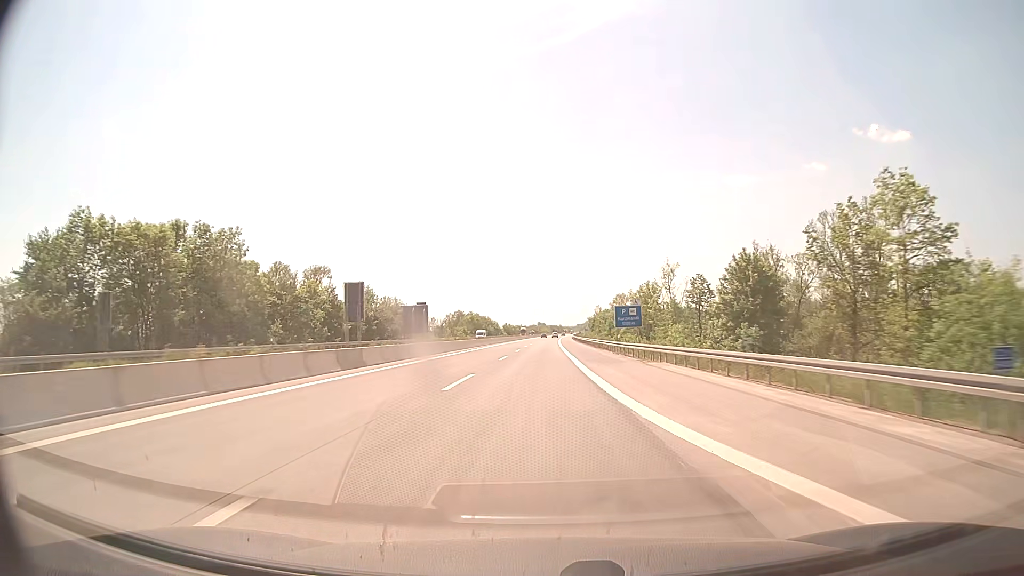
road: motorway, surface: concrete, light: Day
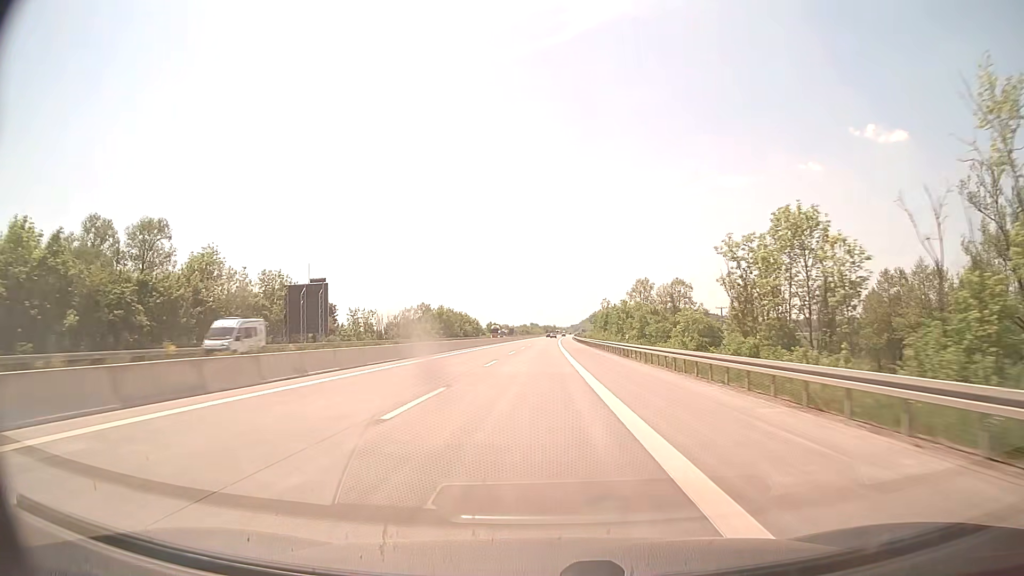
(+0.3, +59.4) m; +1°
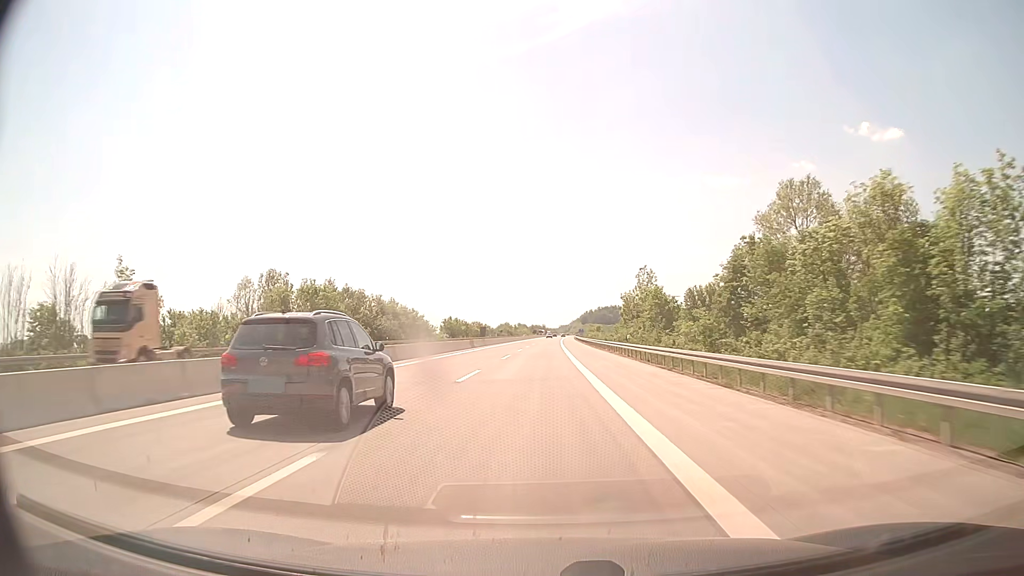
(+0.8, +99.0) m; +1°
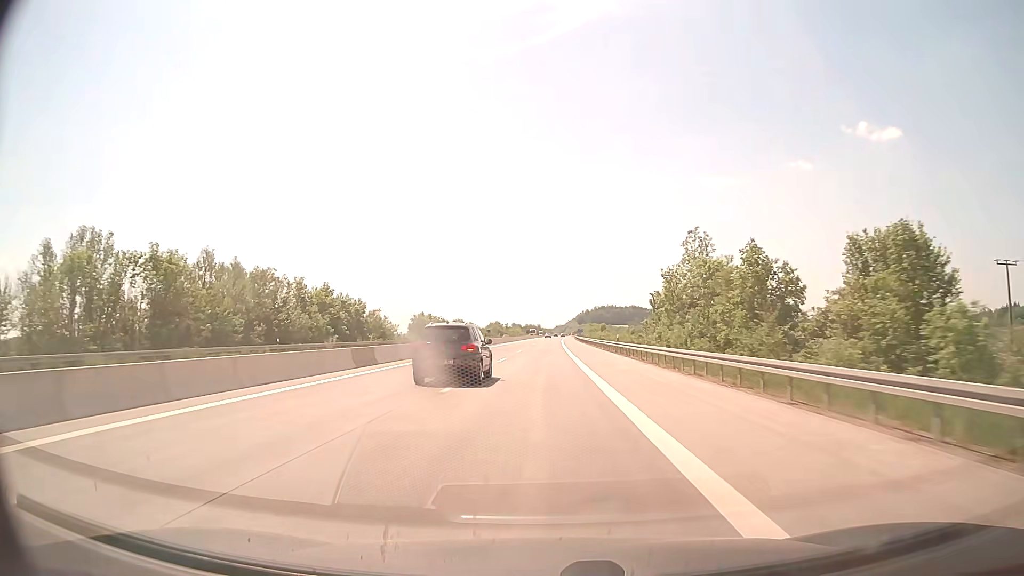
(+0.1, +39.6) m; 0°
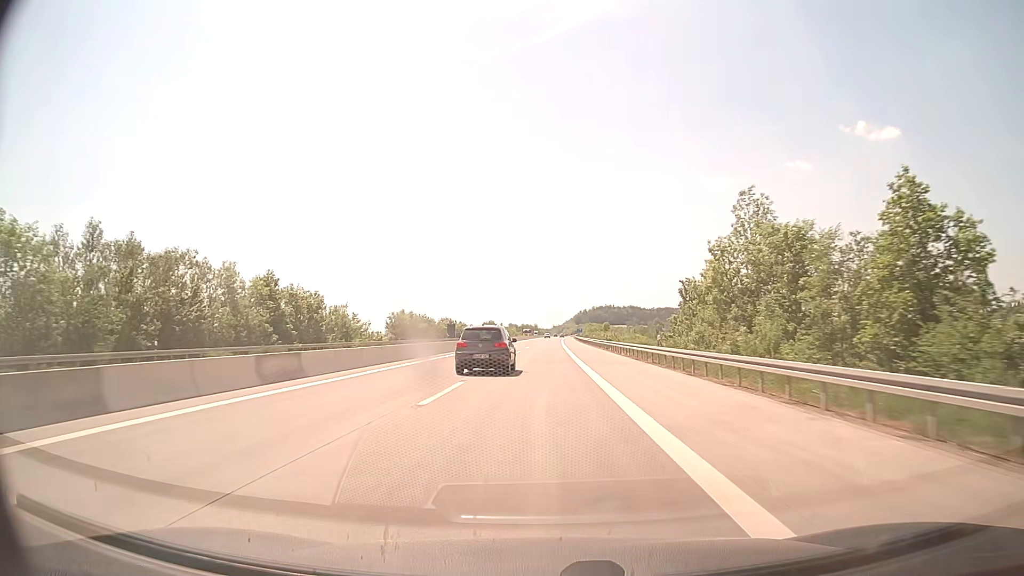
(0.0, +19.8) m; 0°
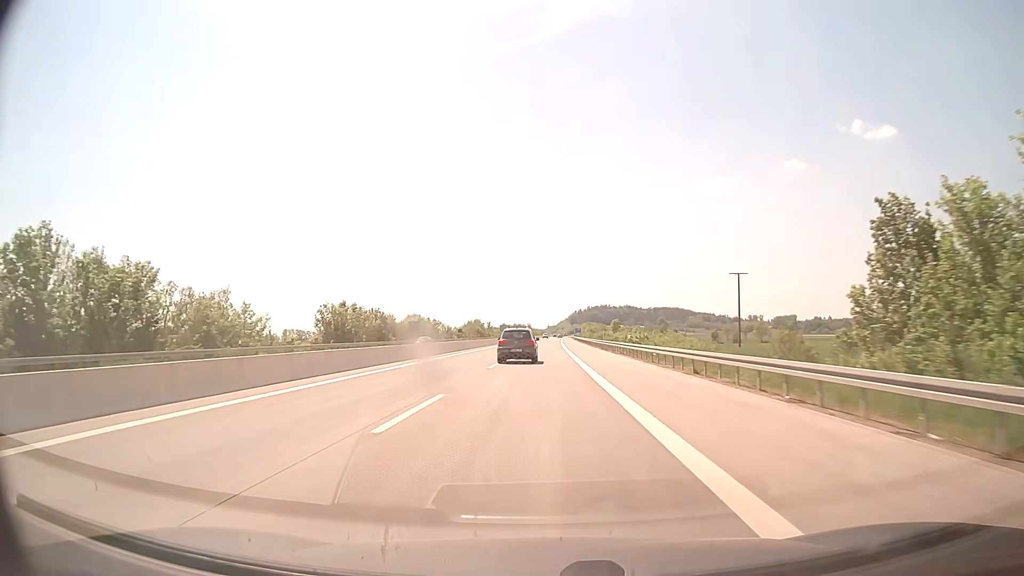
(+0.1, +39.6) m; 0°
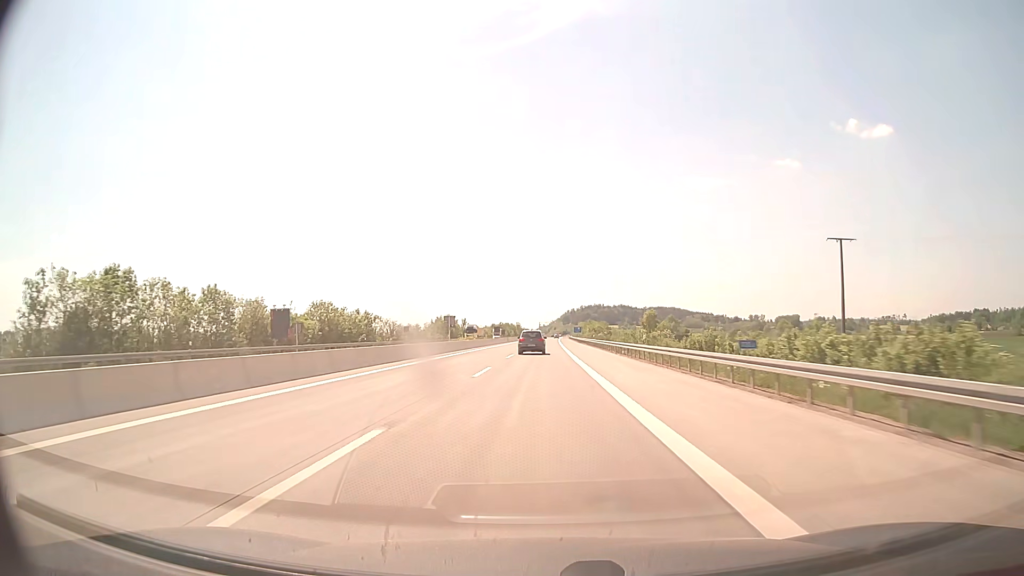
(+0.3, +59.4) m; +1°
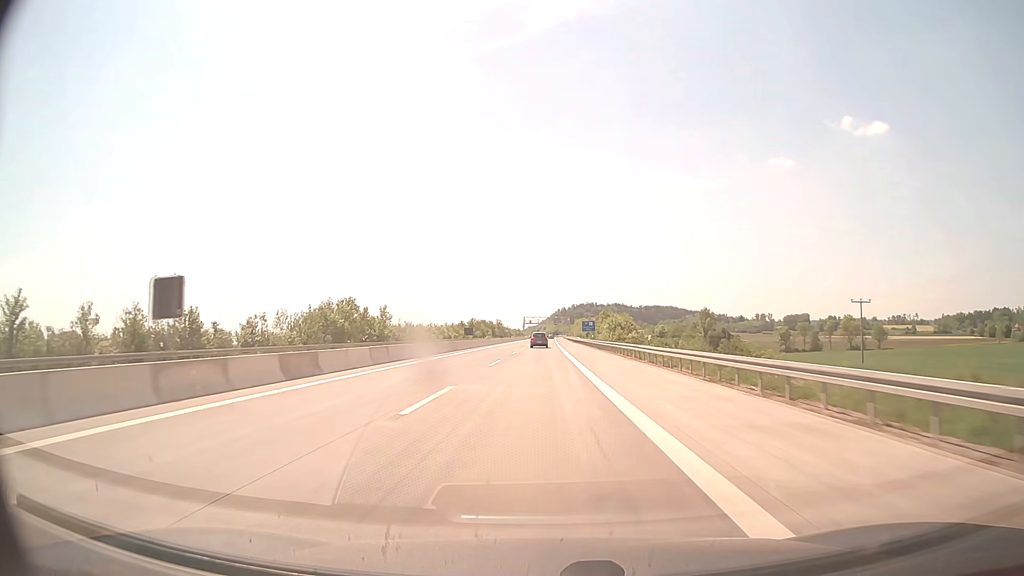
(+0.8, +99.0) m; +1°
(0, +10) (0, +20) (0, +30) (0, +40) (0, +50) (0, +60) (0, +70) (0, +80) (0, +90) (0, +100) m
